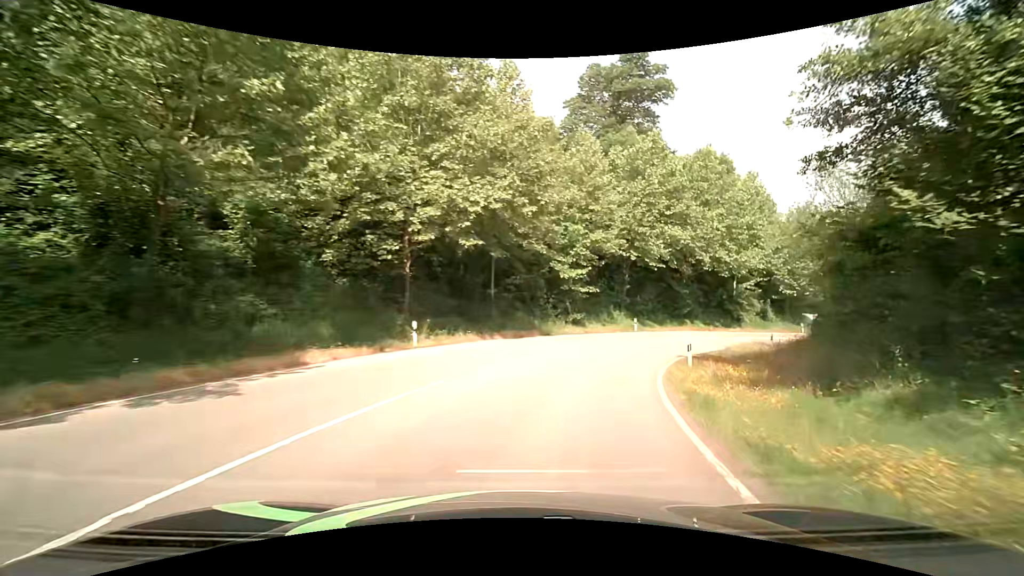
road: primary_link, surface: asphalt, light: Day
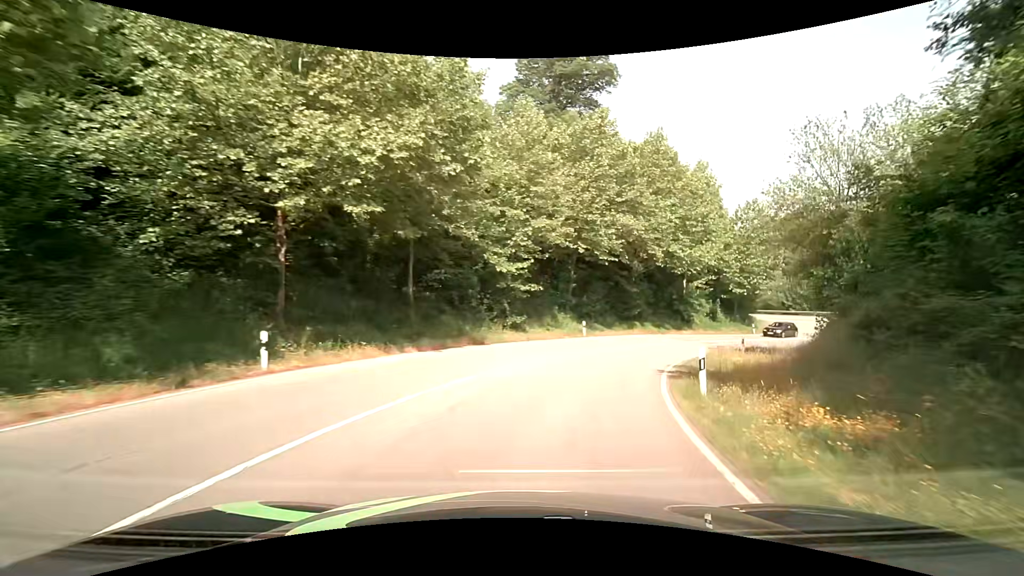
(+0.5, +6.8) m; +7°
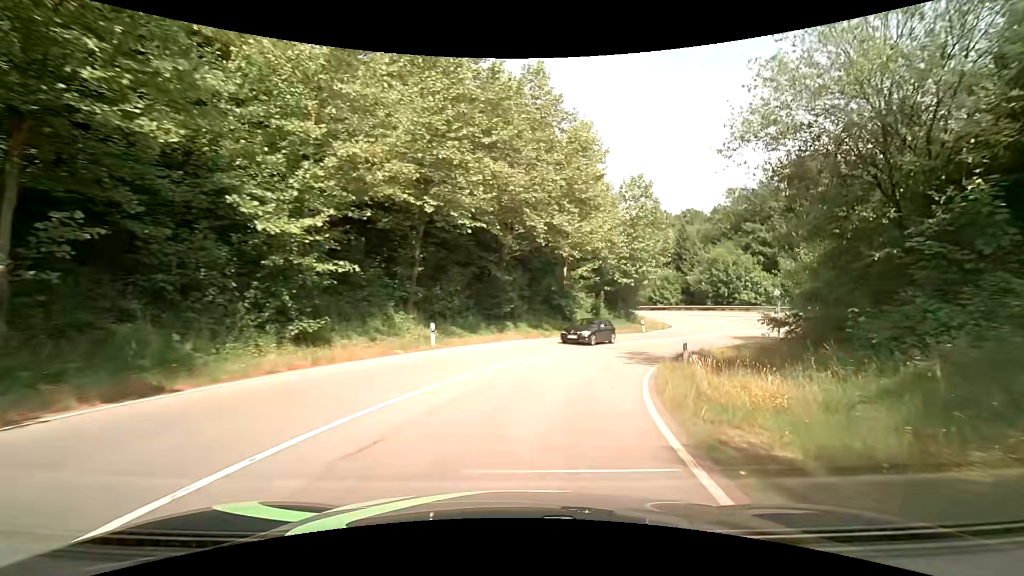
(+1.8, +13.3) m; +16°
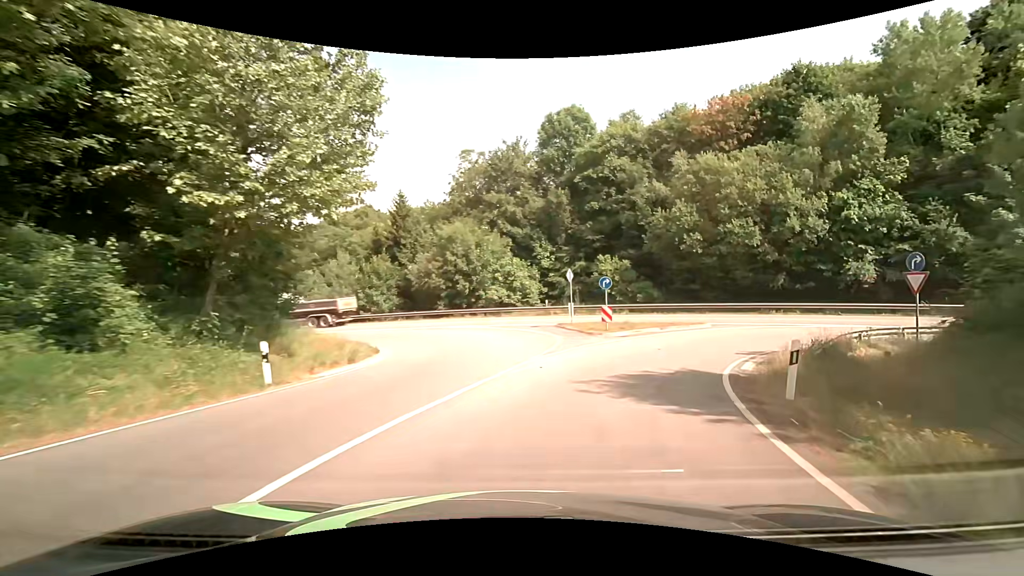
(+8.4, +30.2) m; +31°
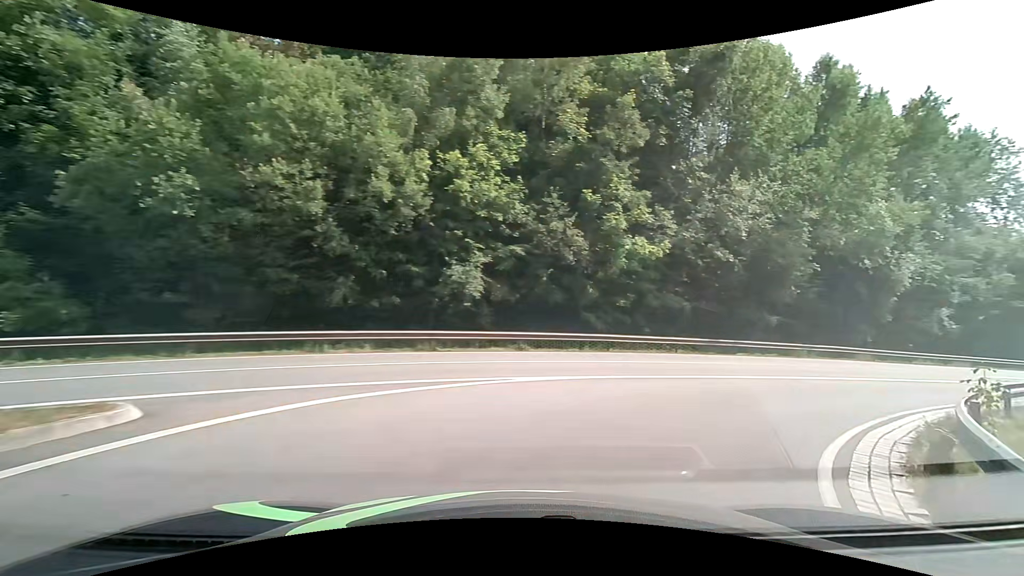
(+6.8, +18.5) m; +50°
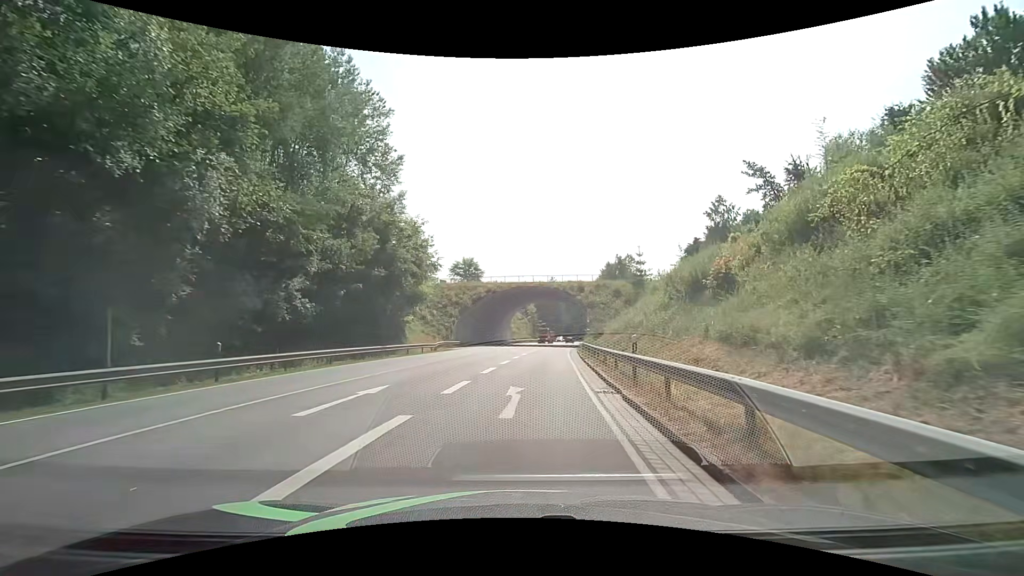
(+15.8, +18.1) m; +62°
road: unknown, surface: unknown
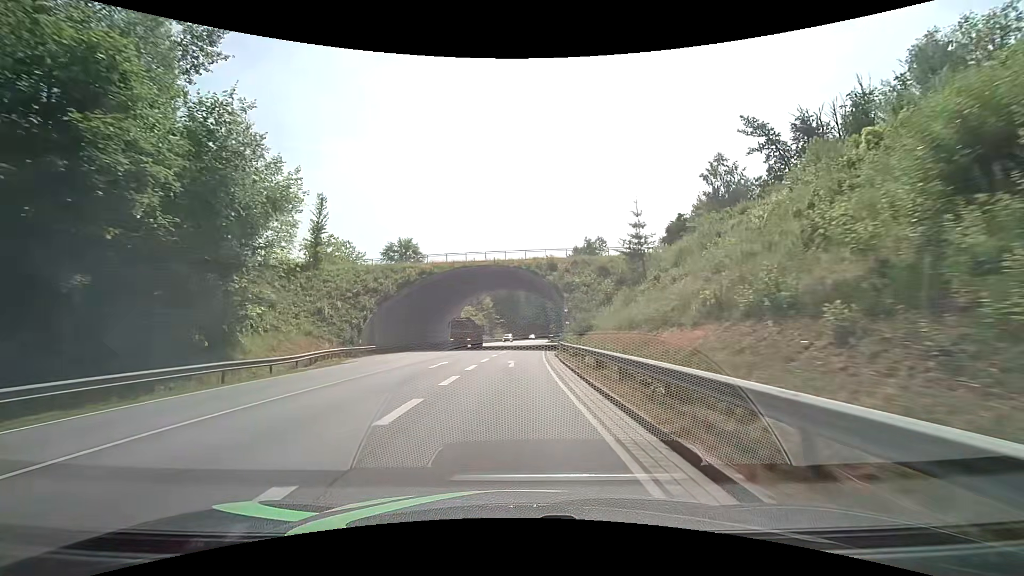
(+1.3, +22.2) m; +5°
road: primary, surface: asphalt
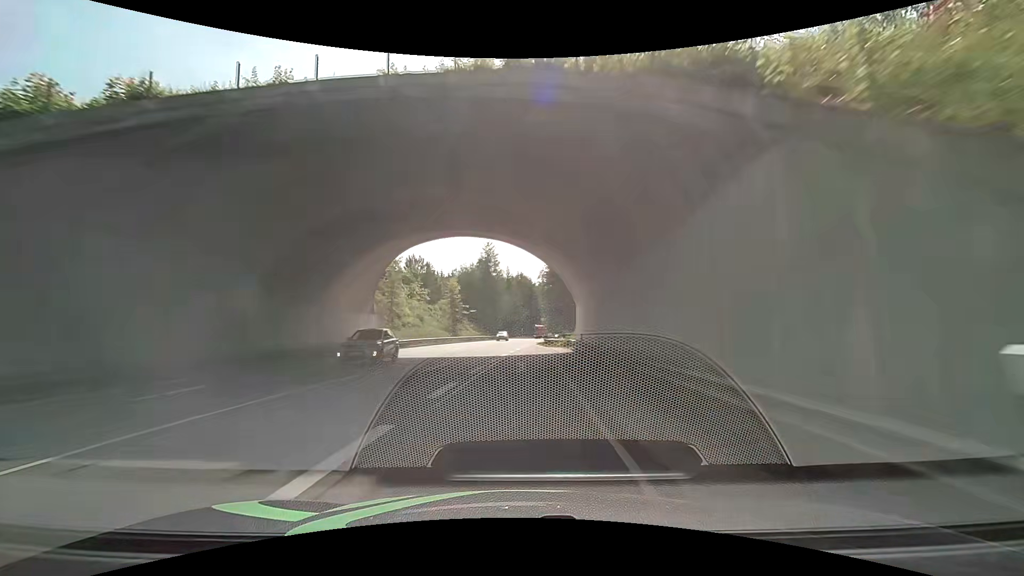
(+0.9, +40.2) m; +2°
(0, +10) (0, +20) (-1, +30) (-1, +40) (-1, +50) (-1, +60) (0, +70) (+1, +80) (+2, +90) (+3, +100) m
